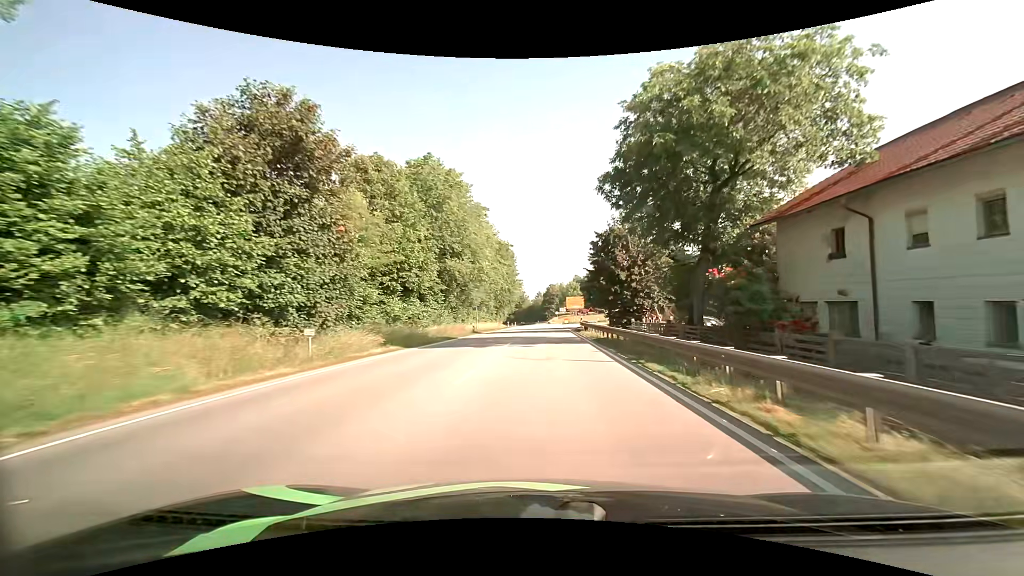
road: primary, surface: asphalt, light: Day
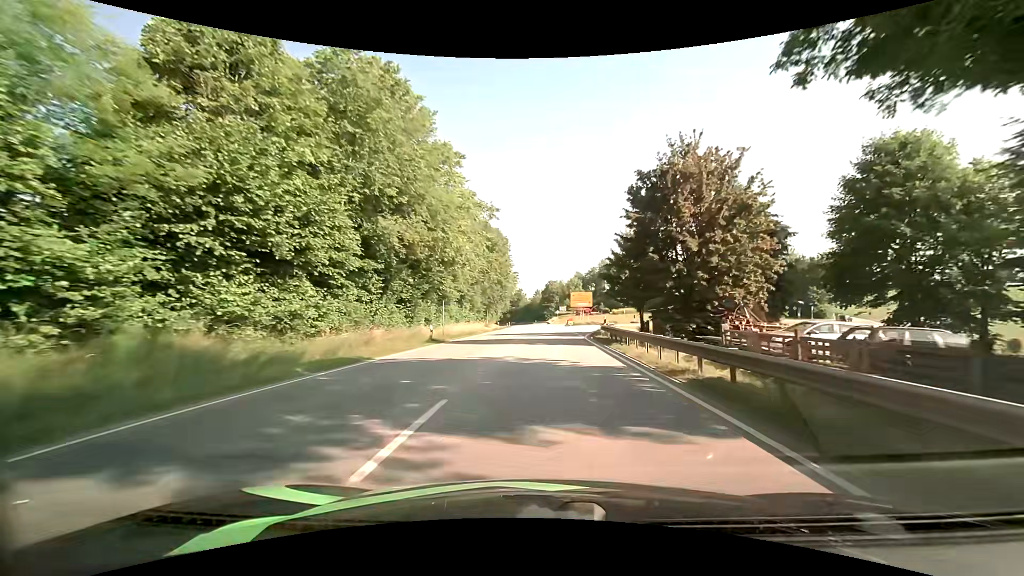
(0.0, +17.6) m; 0°
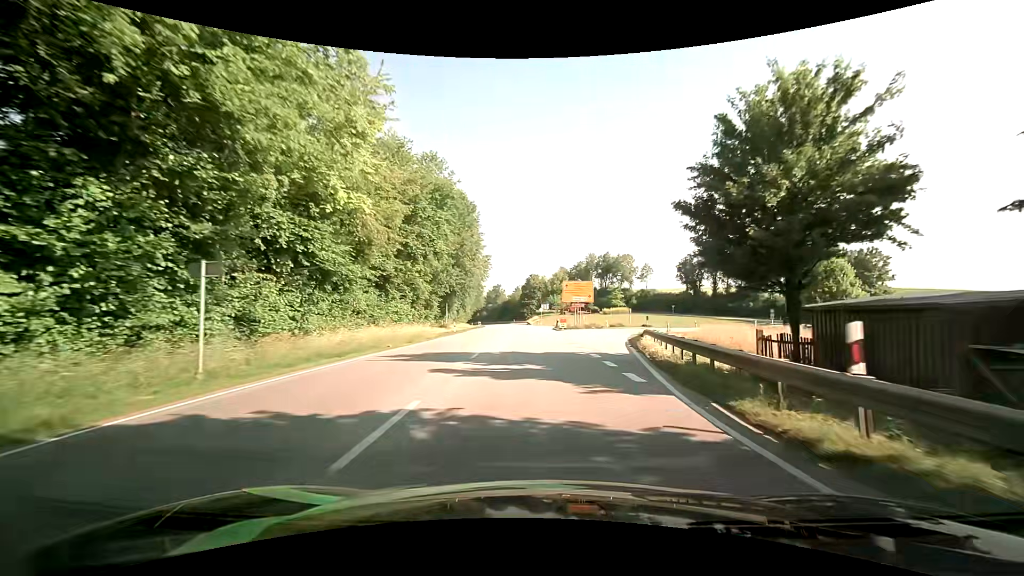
(+0.2, +23.9) m; +2°
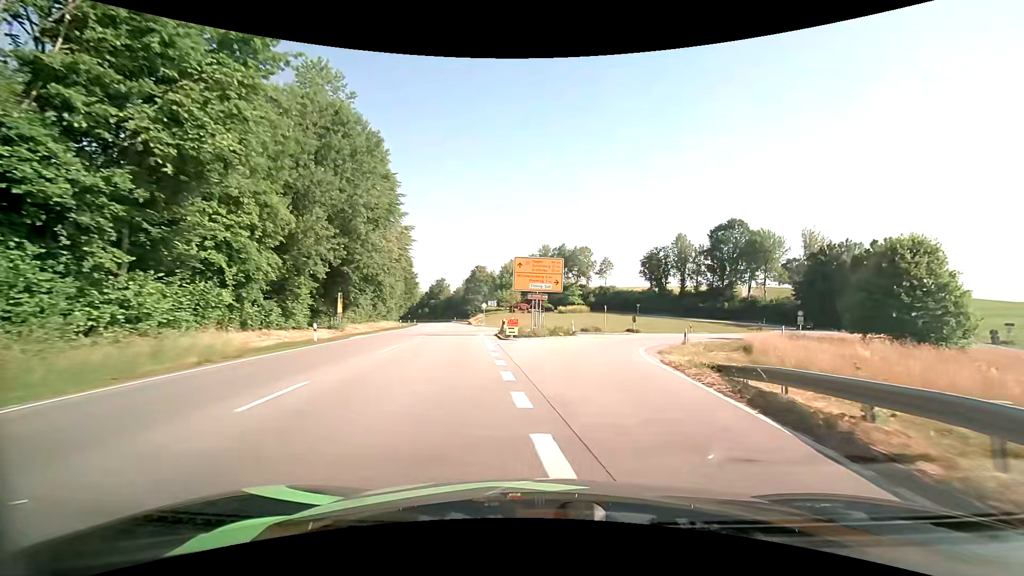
(+0.9, +20.8) m; +6°
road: tertiary
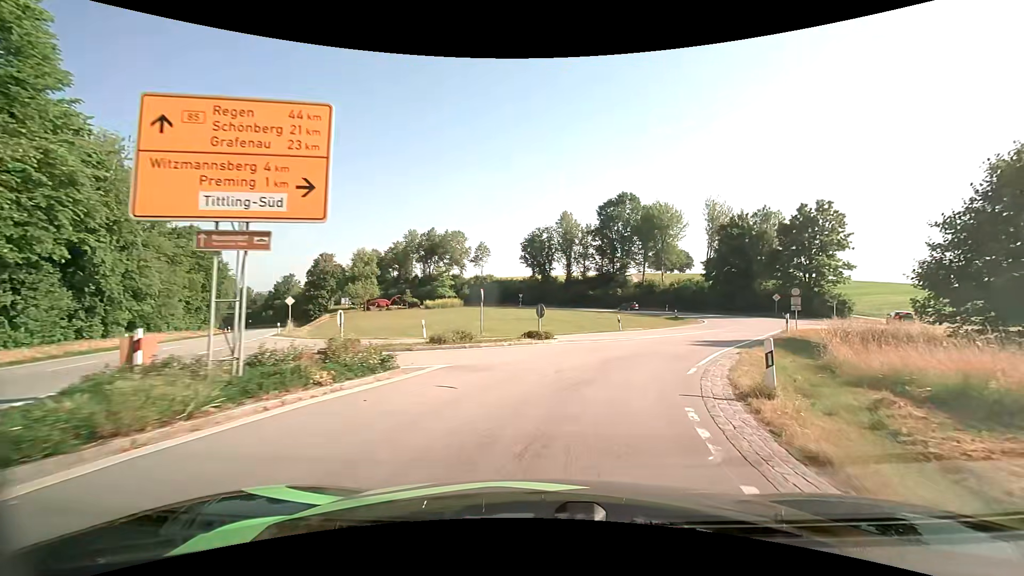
(+2.8, +23.1) m; +14°
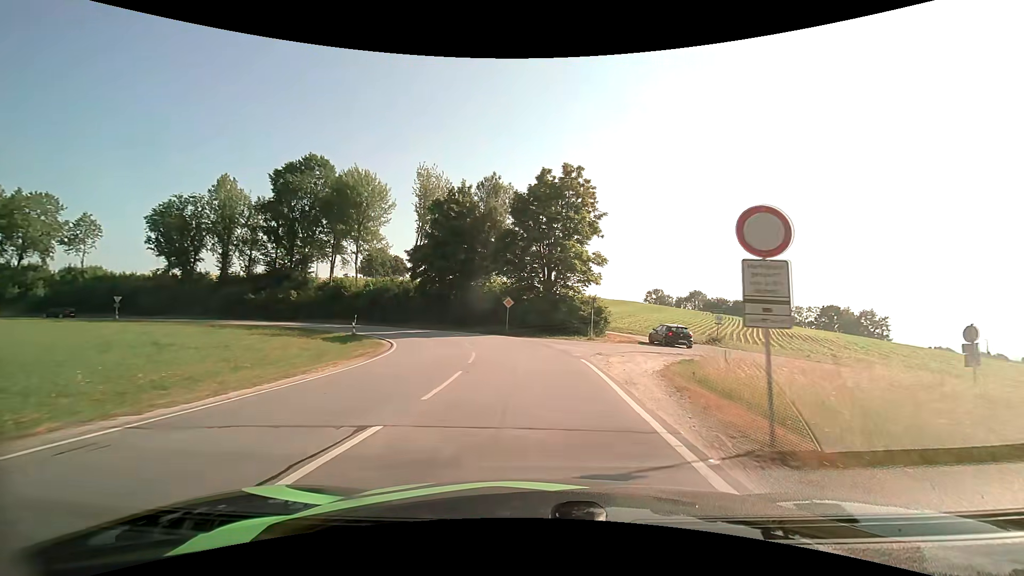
(+9.0, +26.5) m; +32°
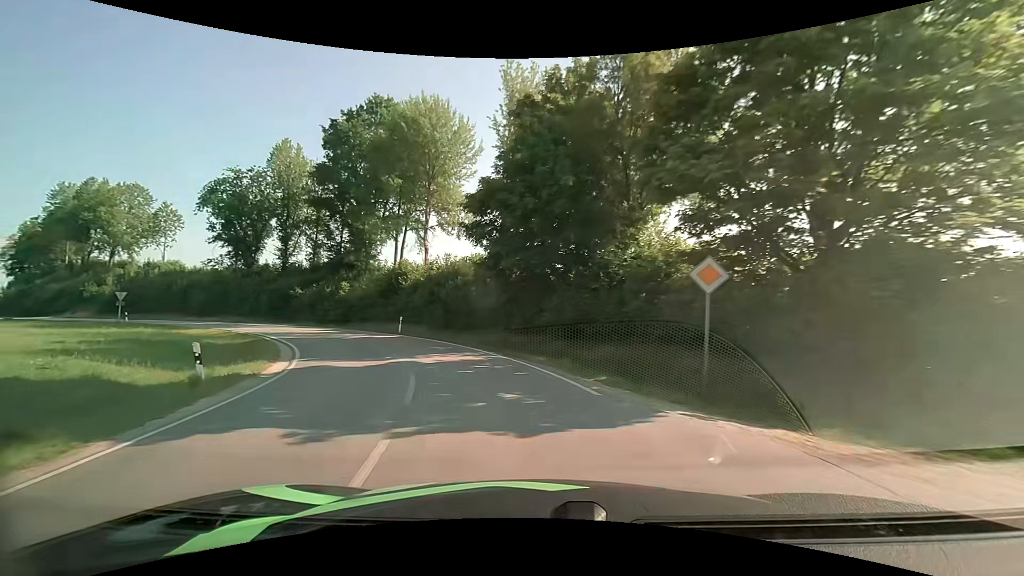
(-2.0, +25.4) m; -15°
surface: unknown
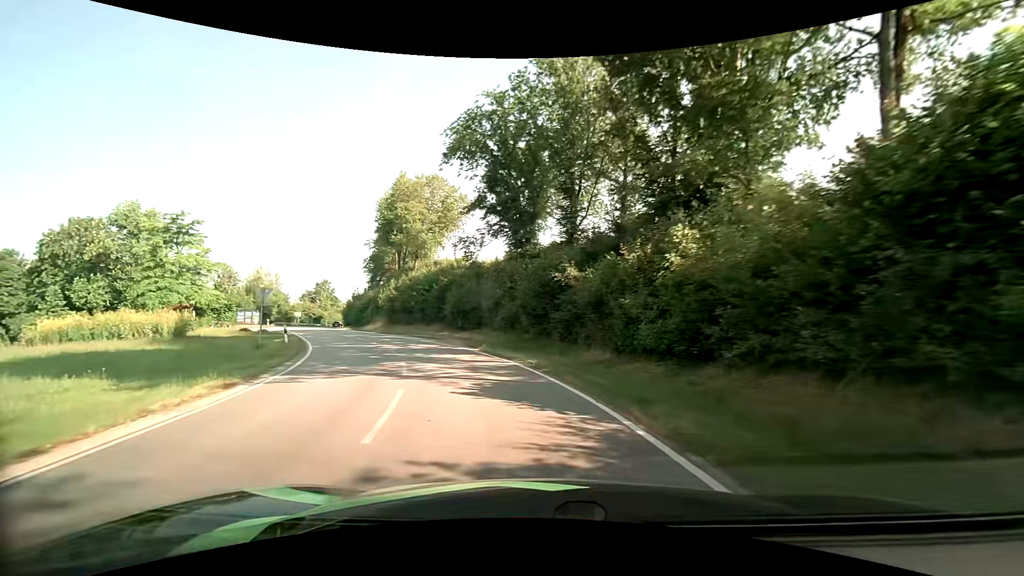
(-11.2, +31.4) m; -38°
(-1, +10) (-4, +20) (-8, +29) (-13, +37) (-18, +46) (-23, +54) (-28, +63) (-33, +72) (-38, +81) (-42, +90) m
